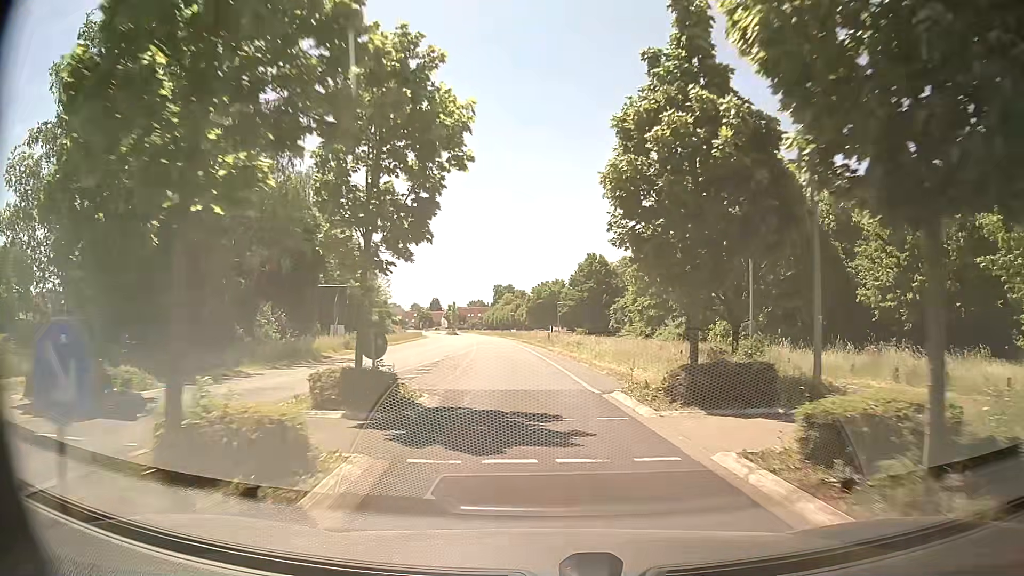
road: tertiary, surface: asphalt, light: Day
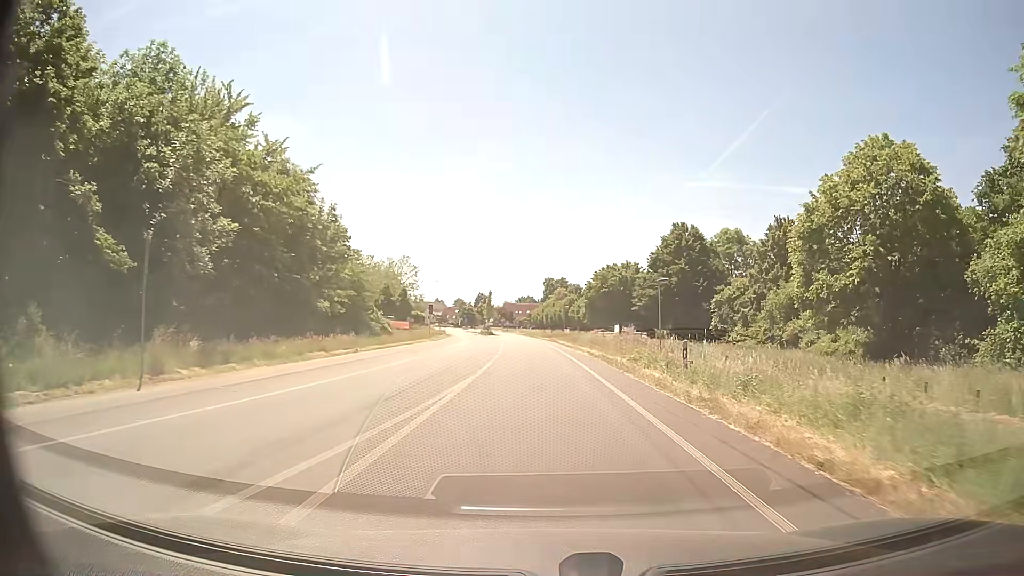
(-1.6, +32.8) m; -5°
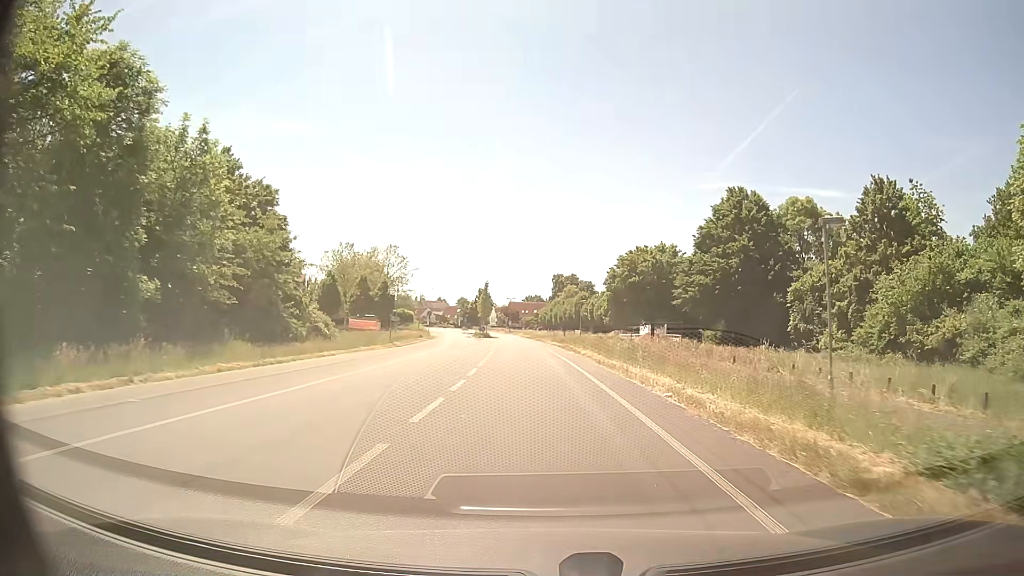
(0.0, +20.4) m; 0°
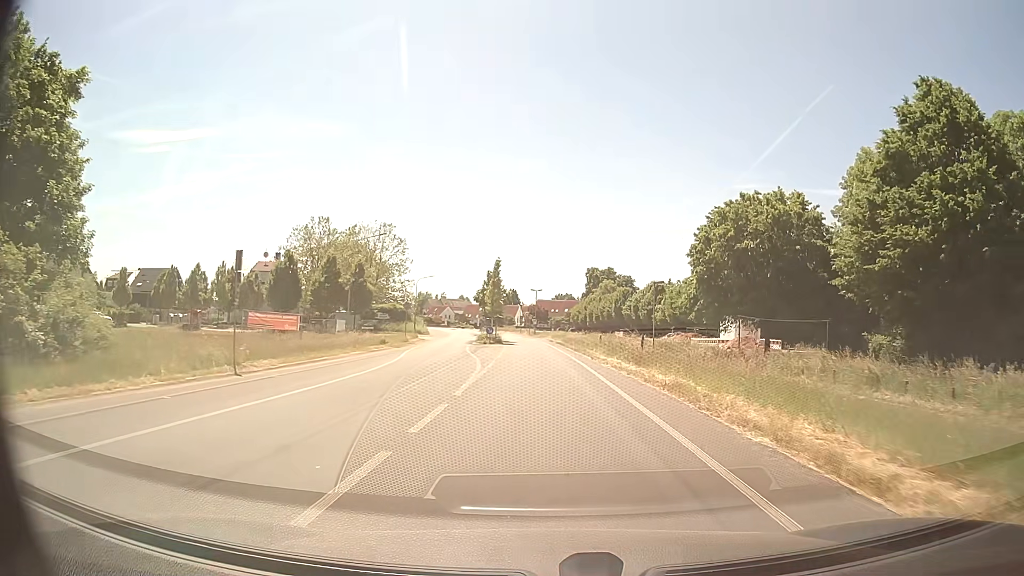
(-0.6, +28.1) m; -2°
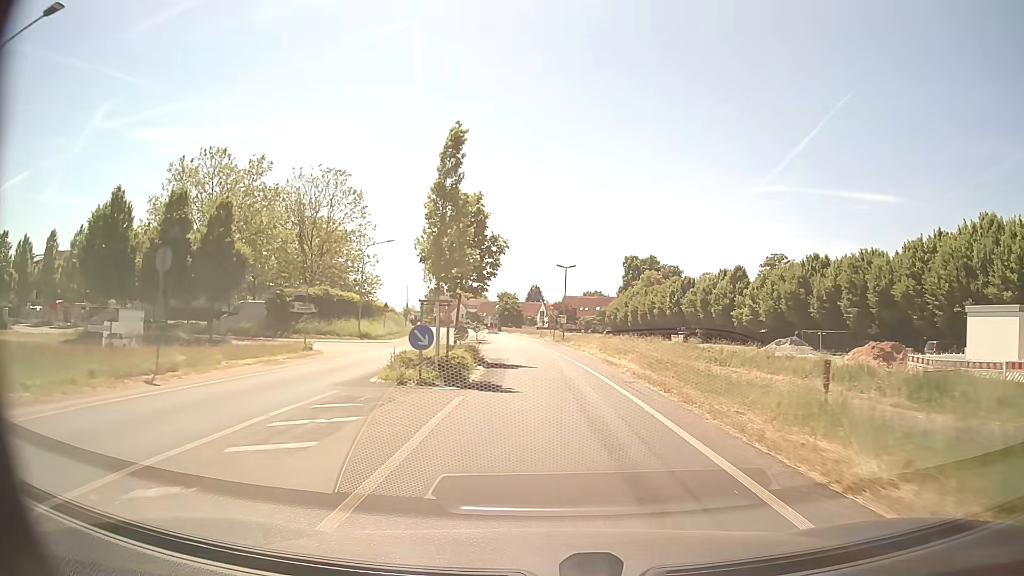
(-0.6, +36.4) m; -2°
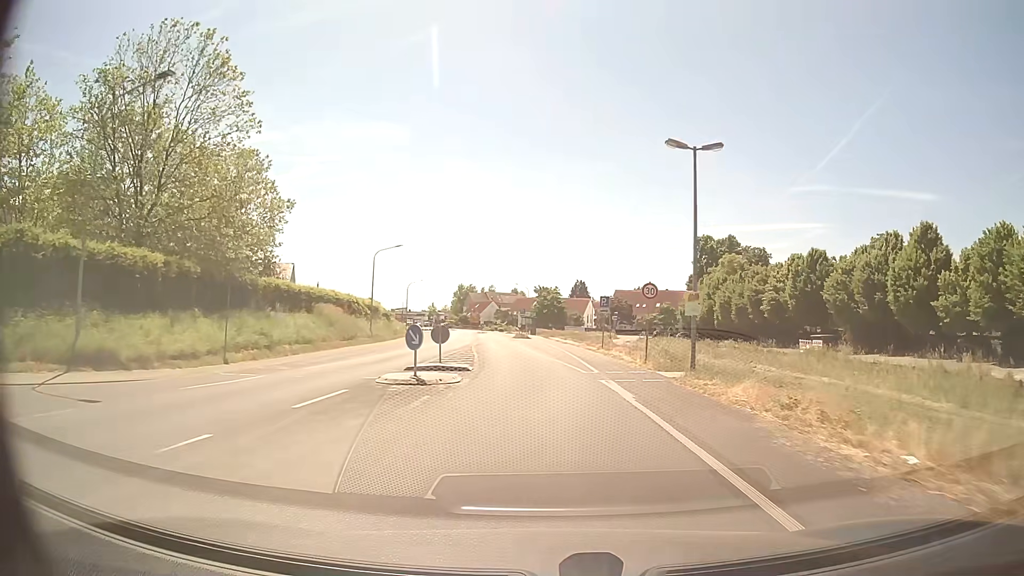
(-0.9, +36.9) m; -4°
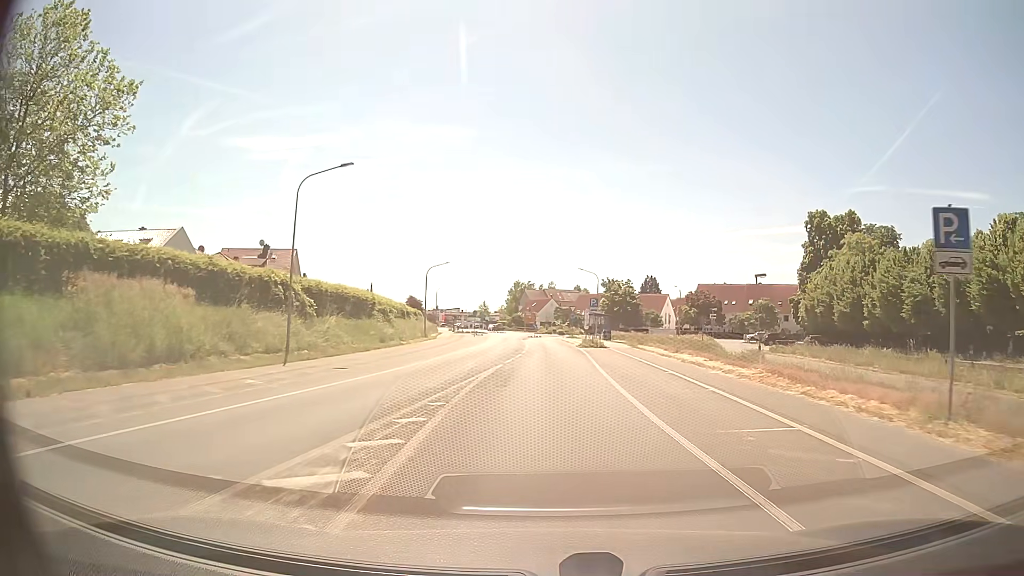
(-1.3, +28.9) m; -5°
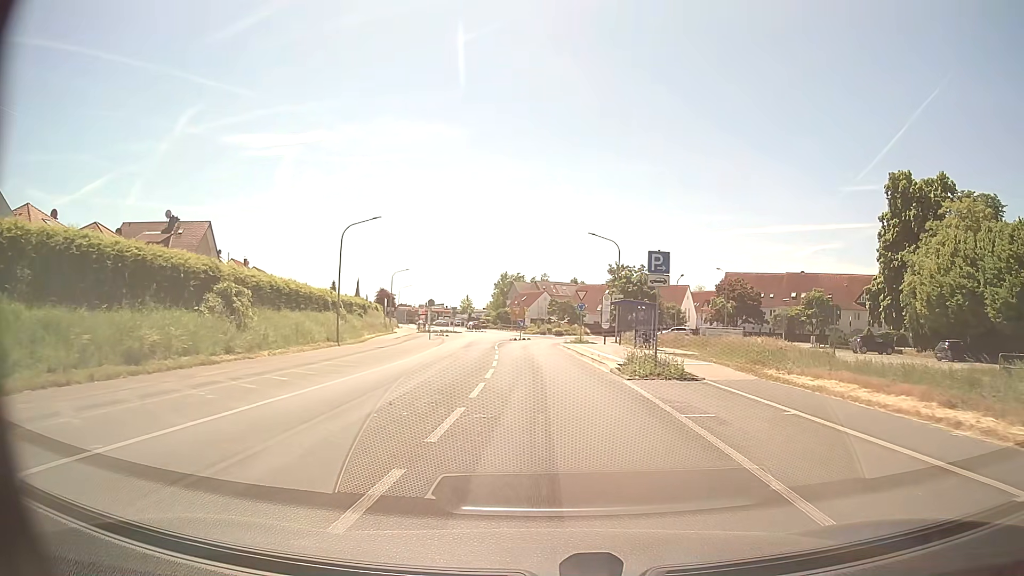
(0.0, +27.2) m; 0°
